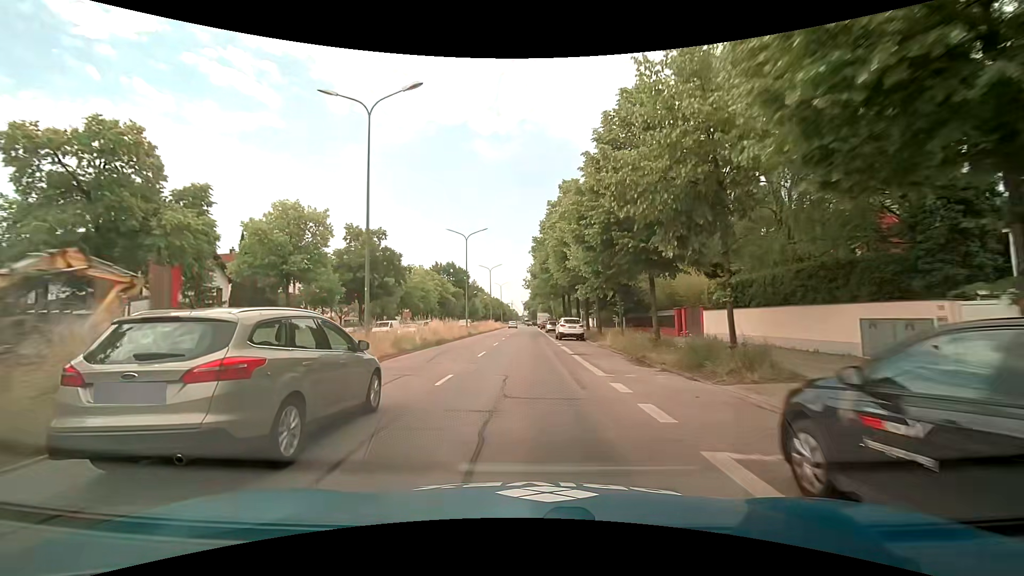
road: primary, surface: asphalt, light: Day
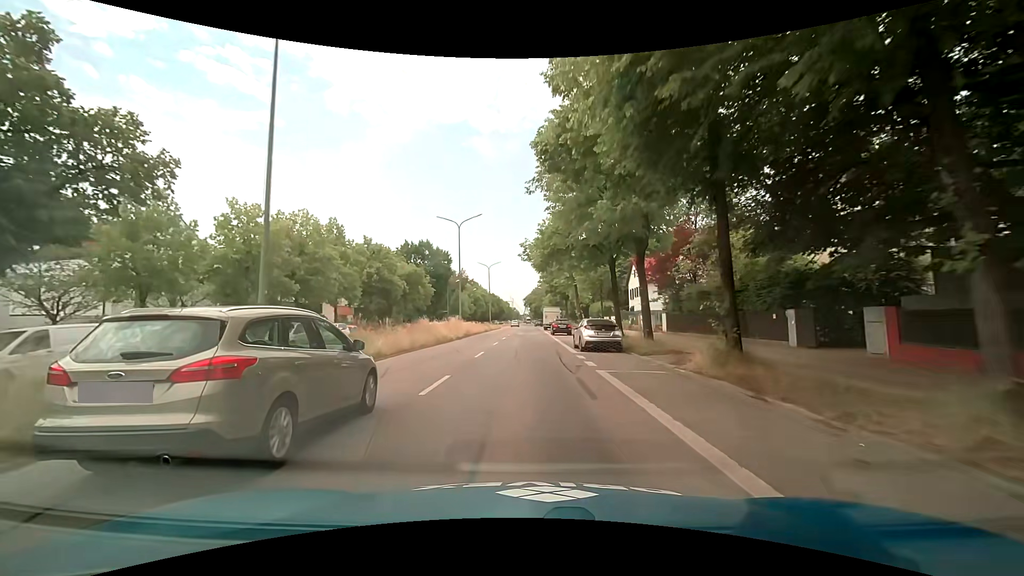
(+0.1, +38.1) m; 0°
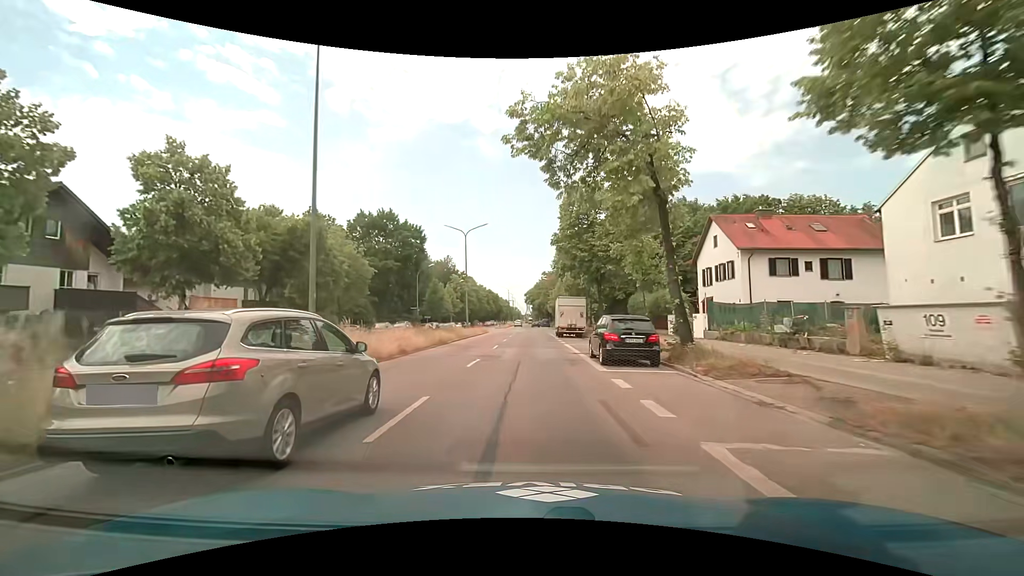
(0.0, +30.4) m; 0°
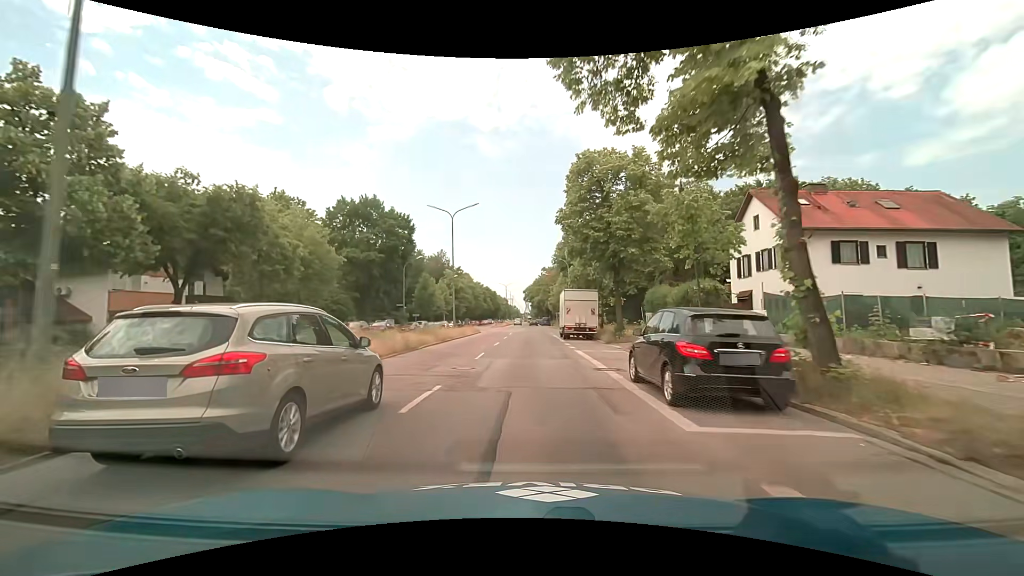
(0.0, +7.6) m; 0°
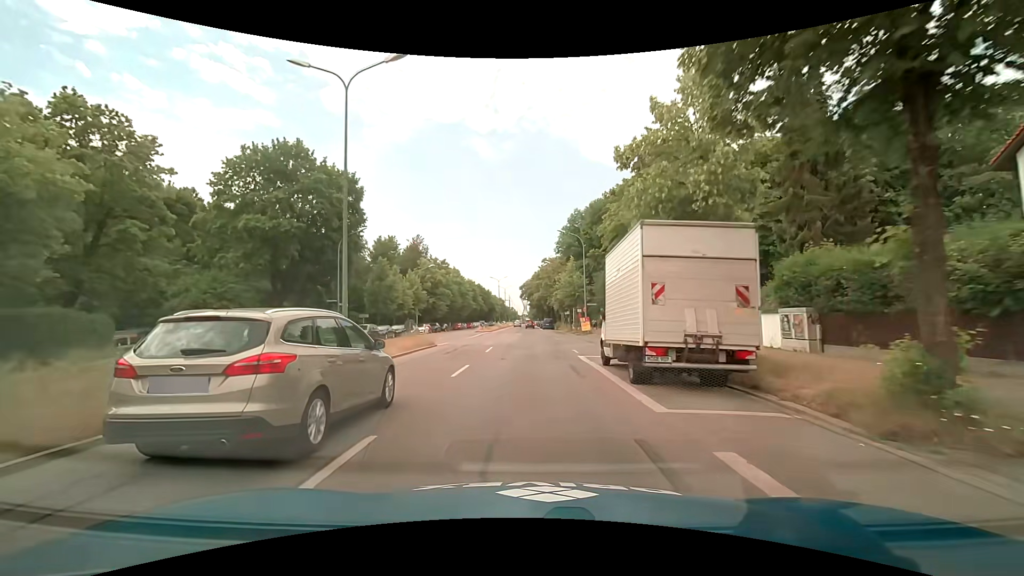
(-0.1, +22.8) m; 0°
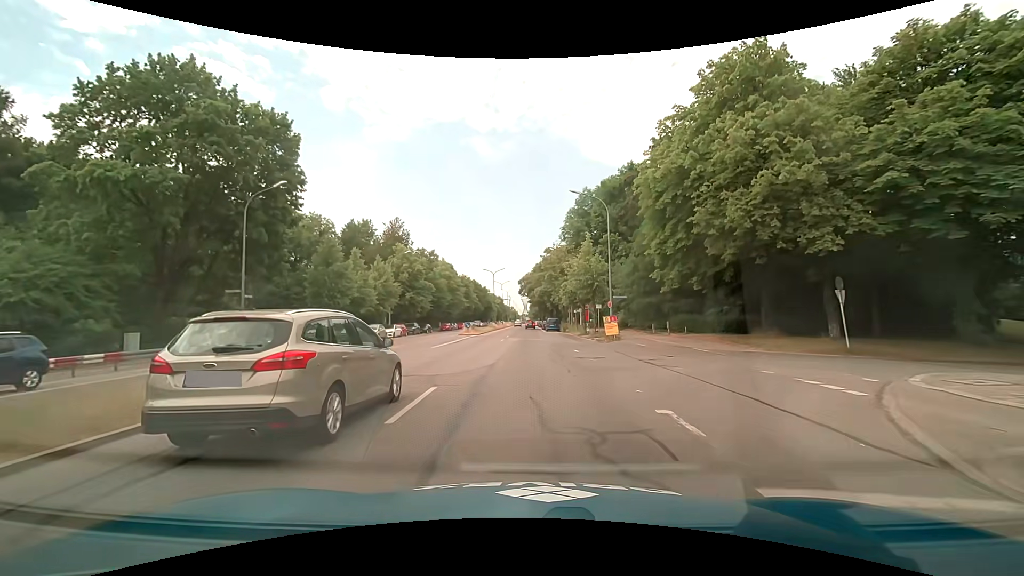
(0.0, +15.2) m; 0°
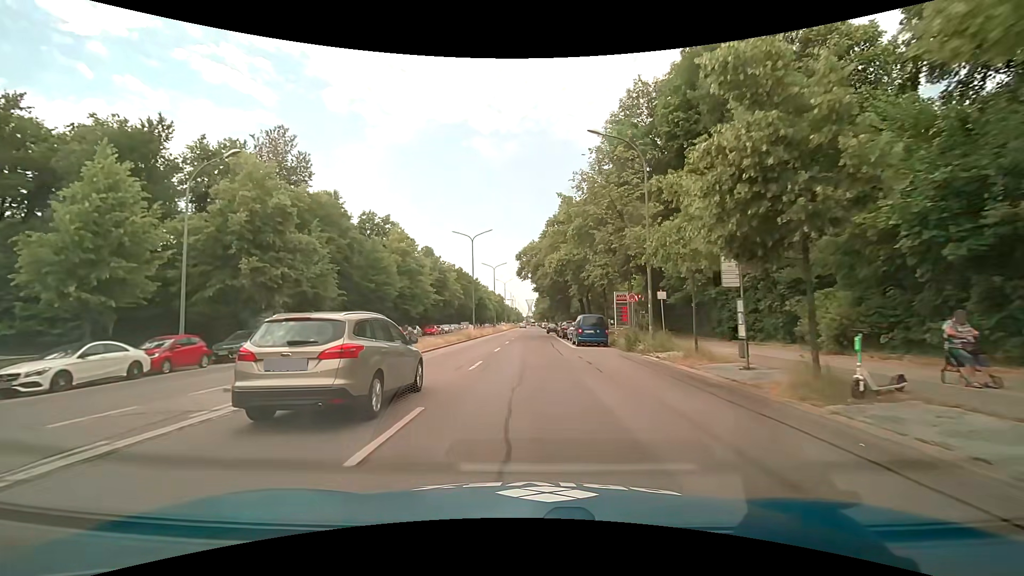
(+0.1, +37.6) m; 0°
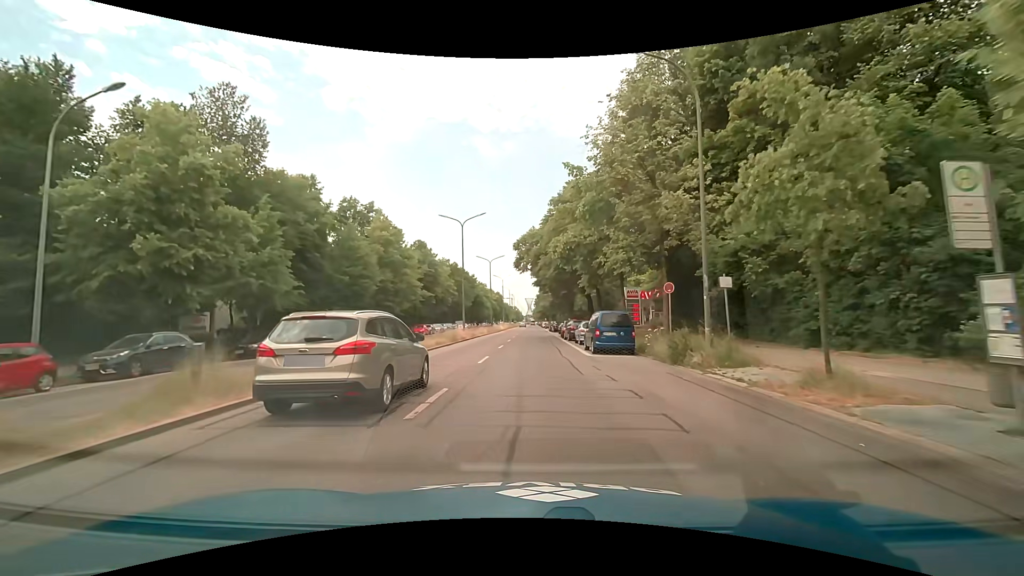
(0.0, +7.2) m; -1°
(0, +10) (0, +20) (+1, +30) (+1, +40) (+1, +50) (+2, +60) (+2, +70) (+2, +80) (+2, +90) (+3, +100) m
